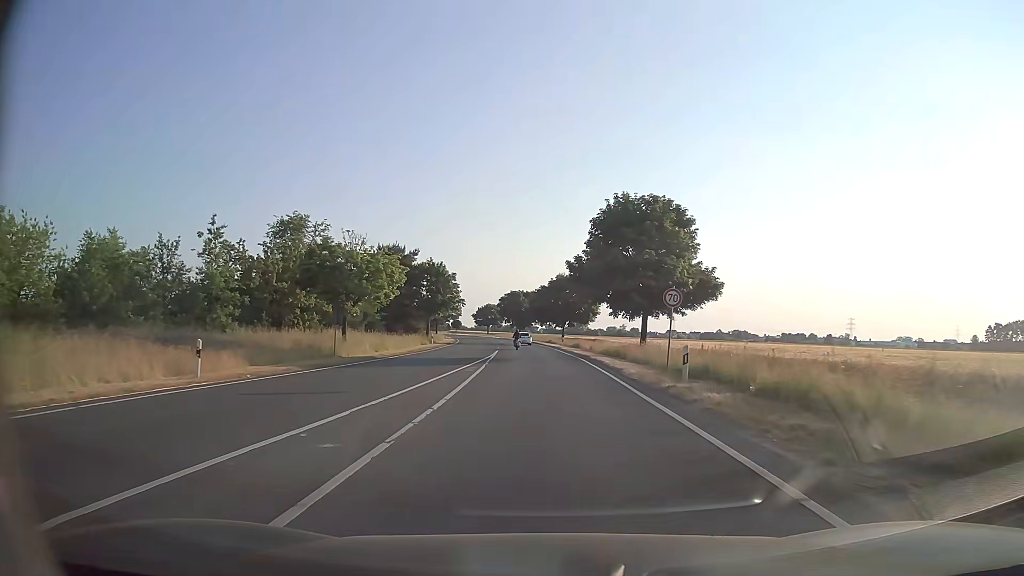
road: secondary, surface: asphalt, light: Day
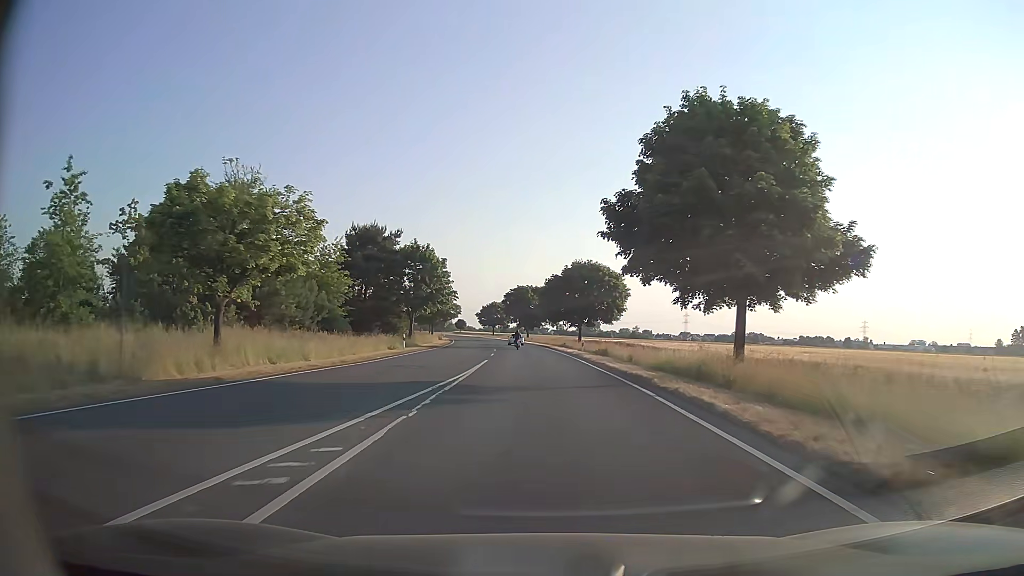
(-0.1, +18.3) m; -1°
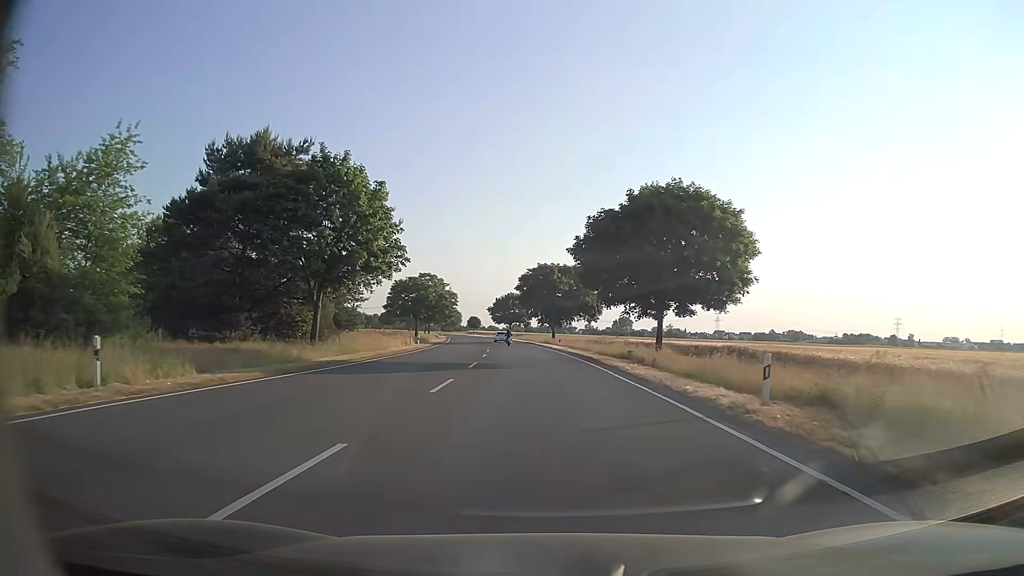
(-0.9, +37.6) m; -2°
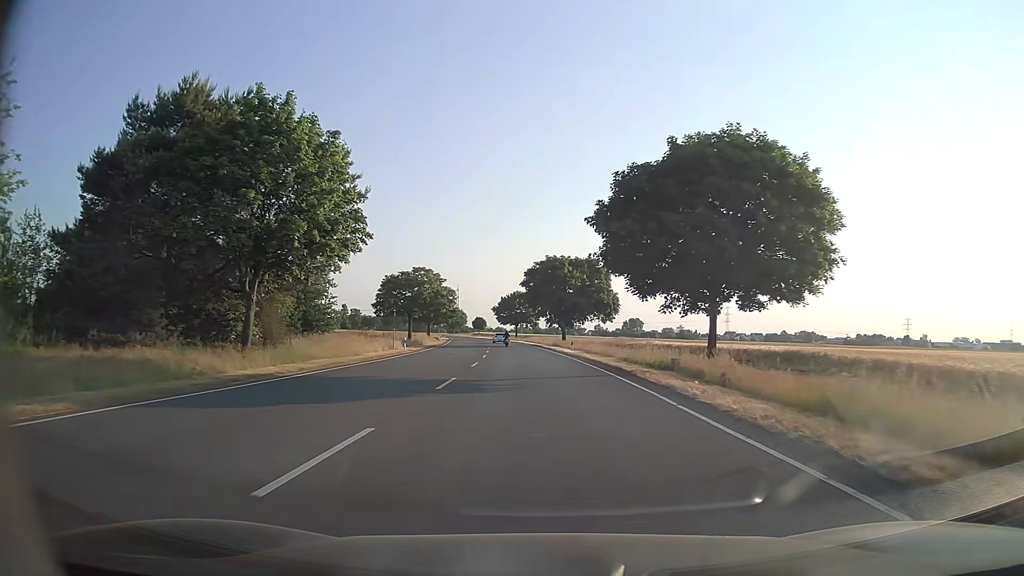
(-0.1, +9.7) m; -1°
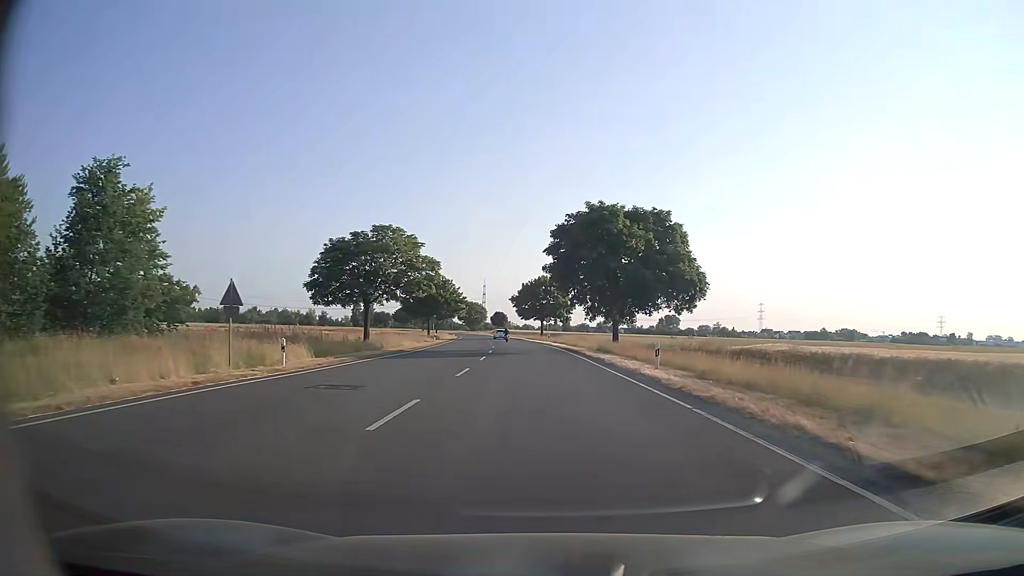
(-0.7, +29.6) m; -3°
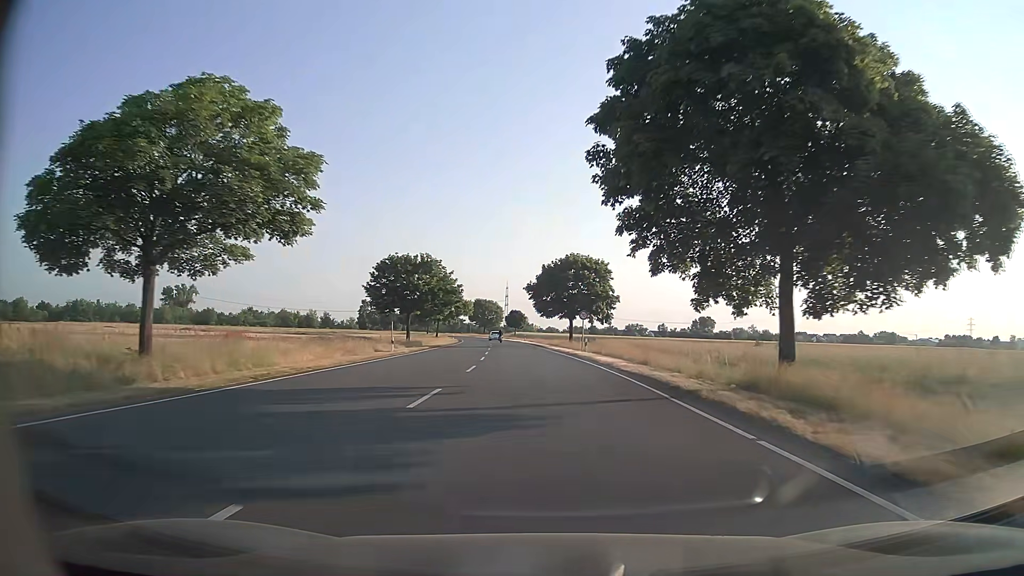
(-0.5, +30.5) m; -2°
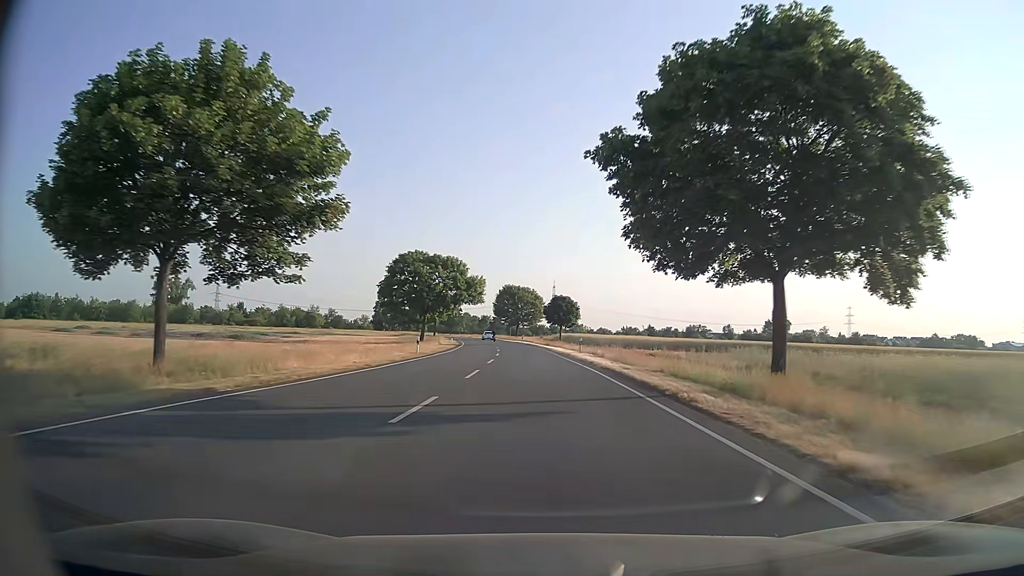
(-1.9, +52.4) m; -4°
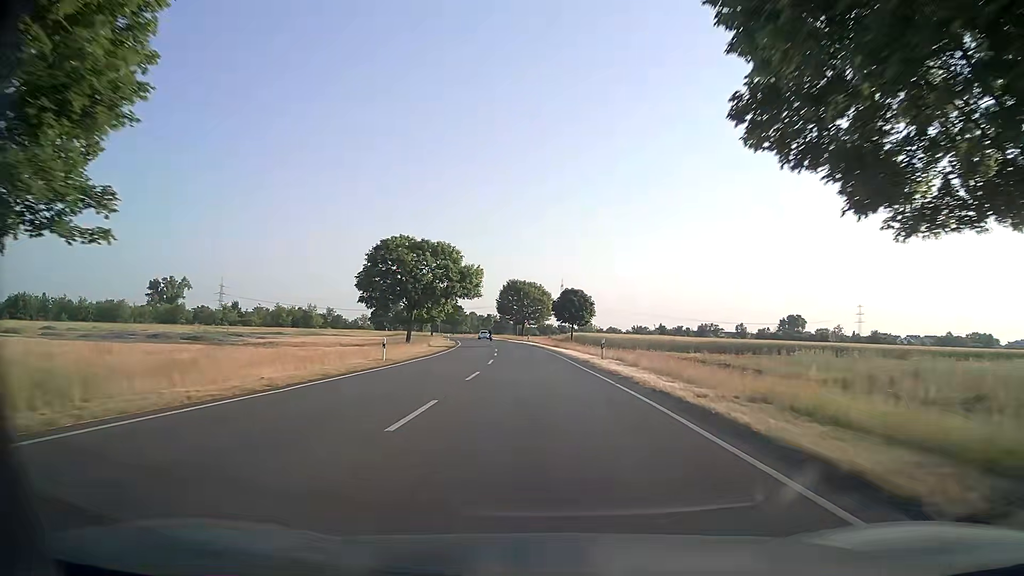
(-0.1, +10.7) m; -1°
